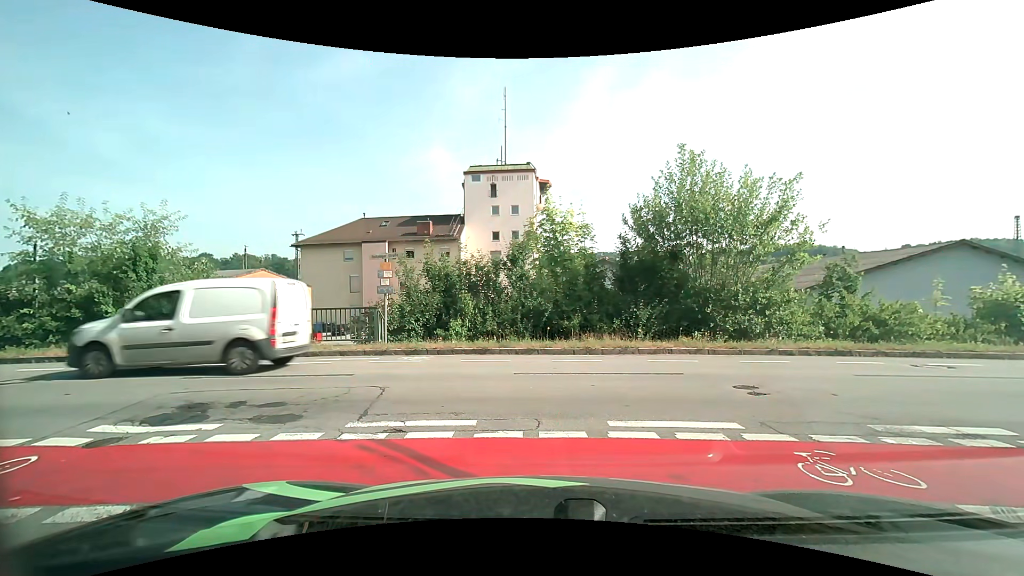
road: residential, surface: asphalt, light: Day
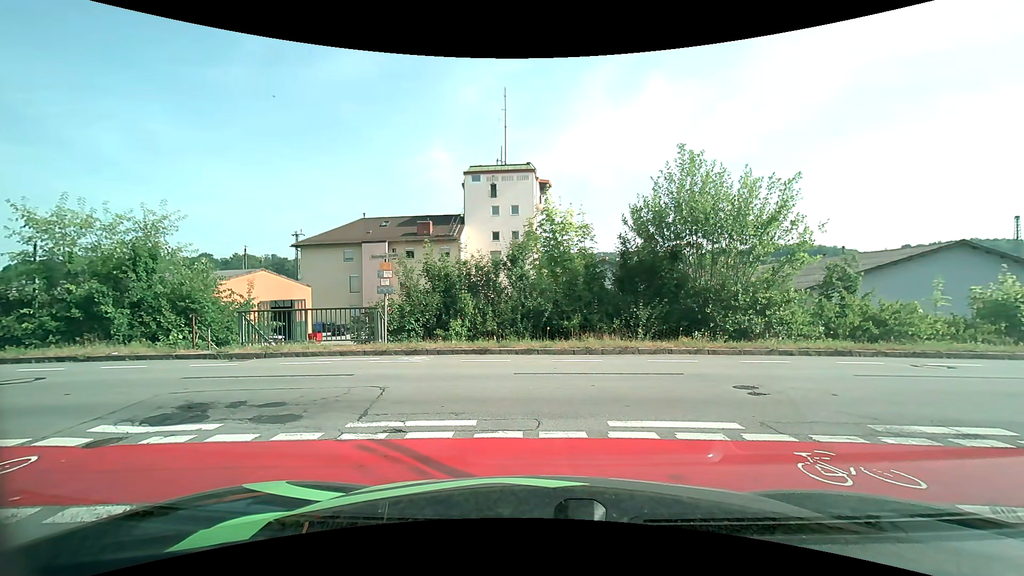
(0.0, 0.0) m; 0°
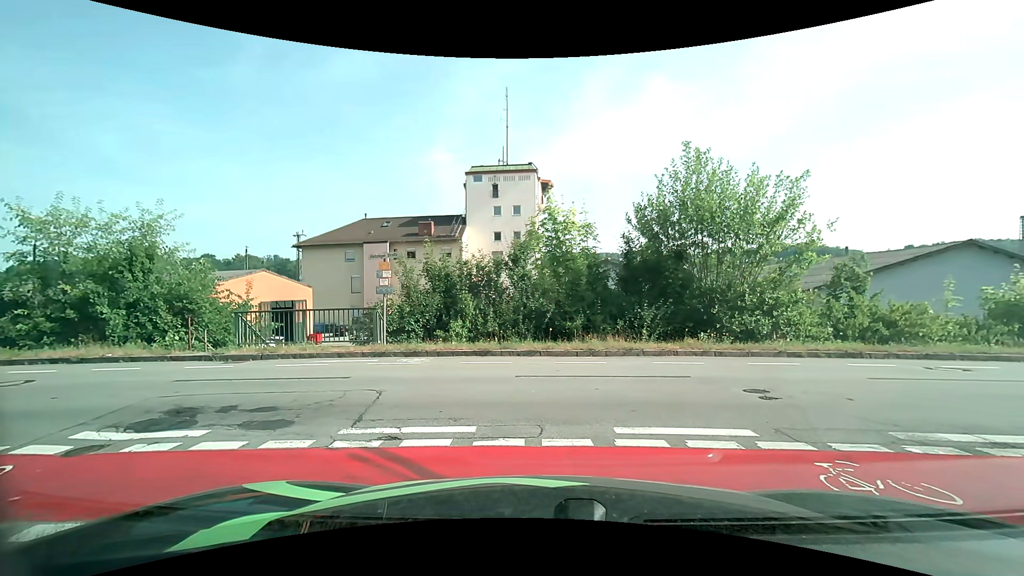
(0.0, +0.3) m; 0°
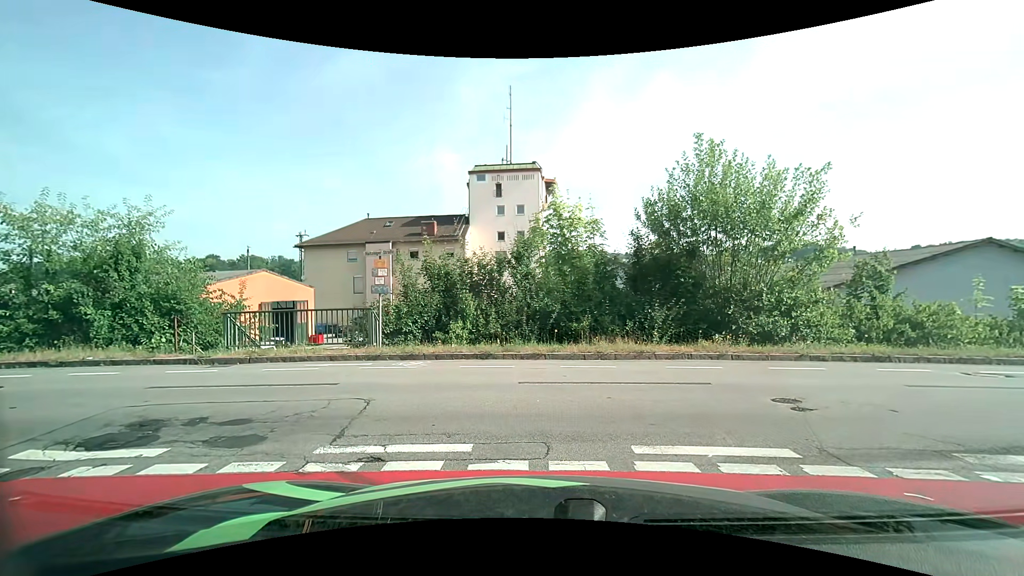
(0.0, +0.7) m; 0°
